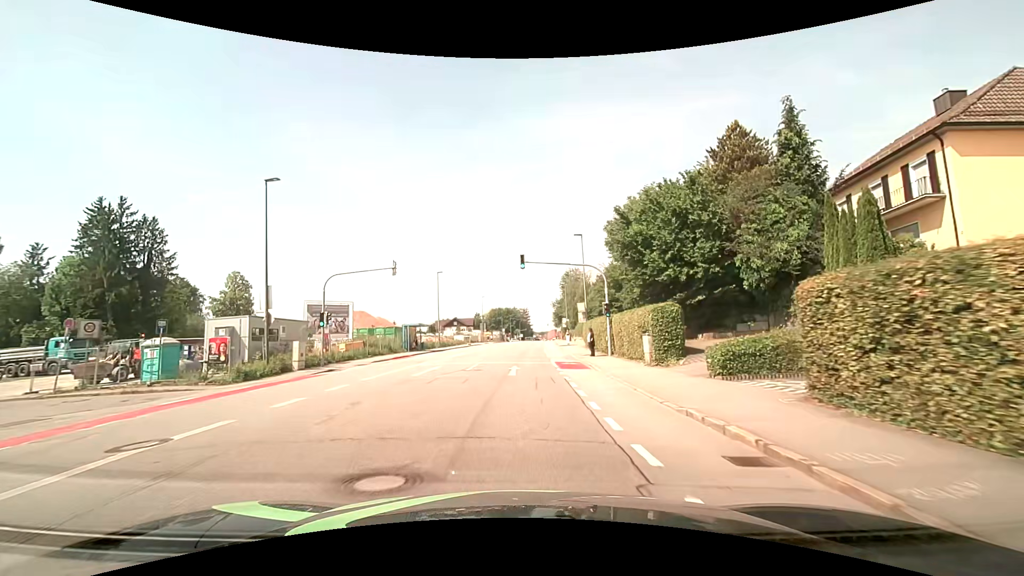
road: tertiary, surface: asphalt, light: Day
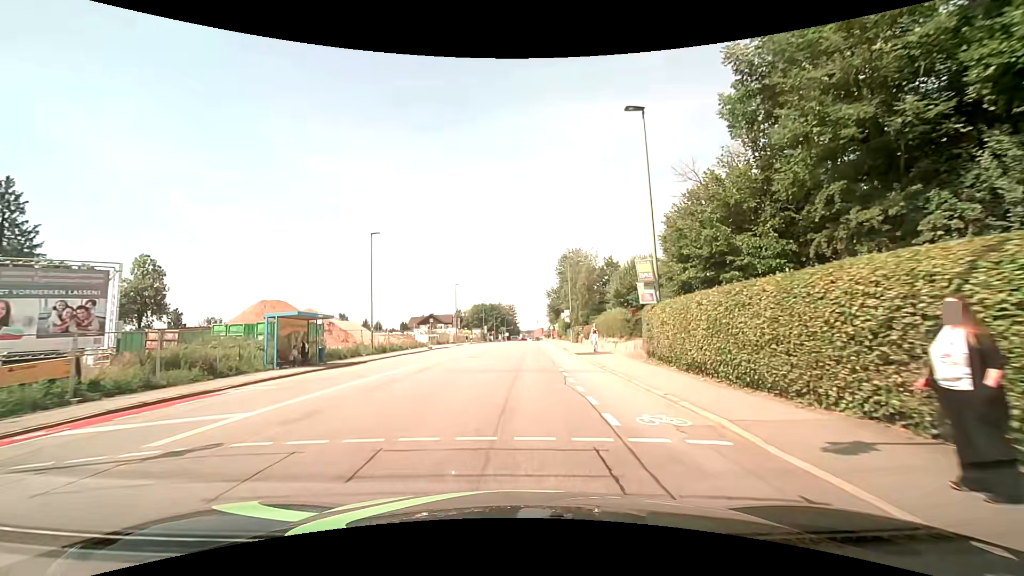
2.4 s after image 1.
(+0.2, +25.8) m; +2°
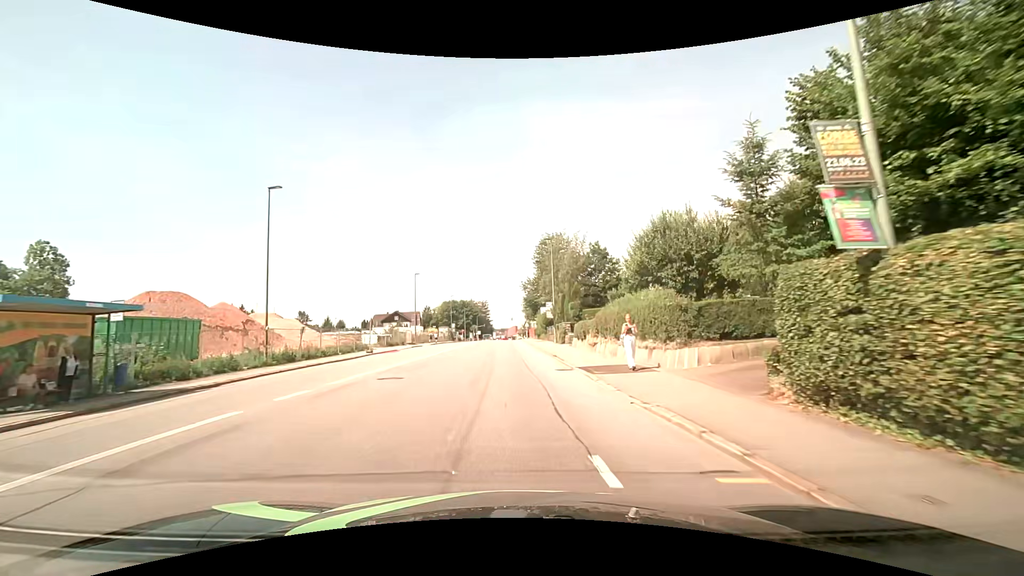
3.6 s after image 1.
(+0.4, +13.1) m; +3°
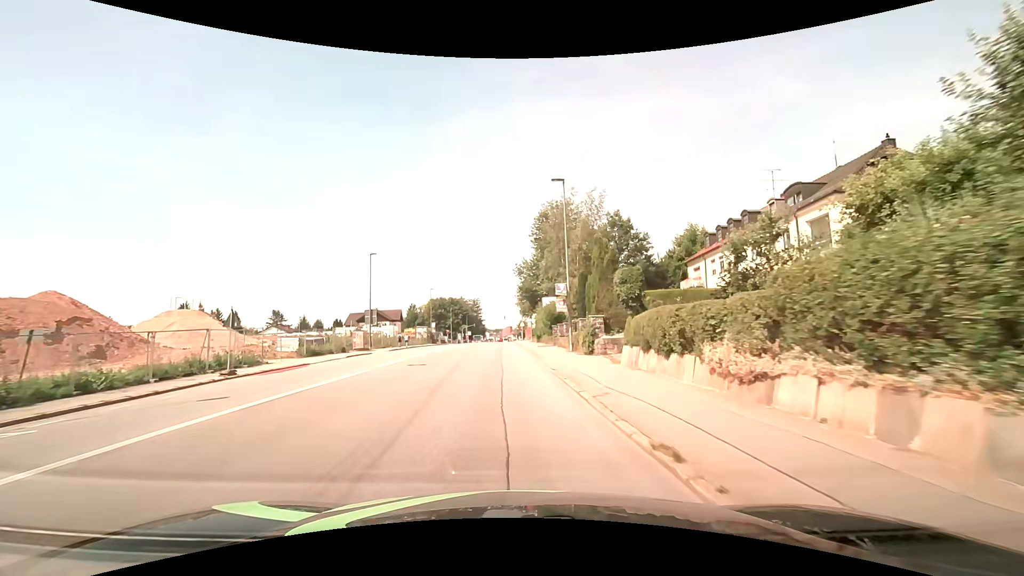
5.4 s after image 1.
(+0.2, +19.4) m; +1°
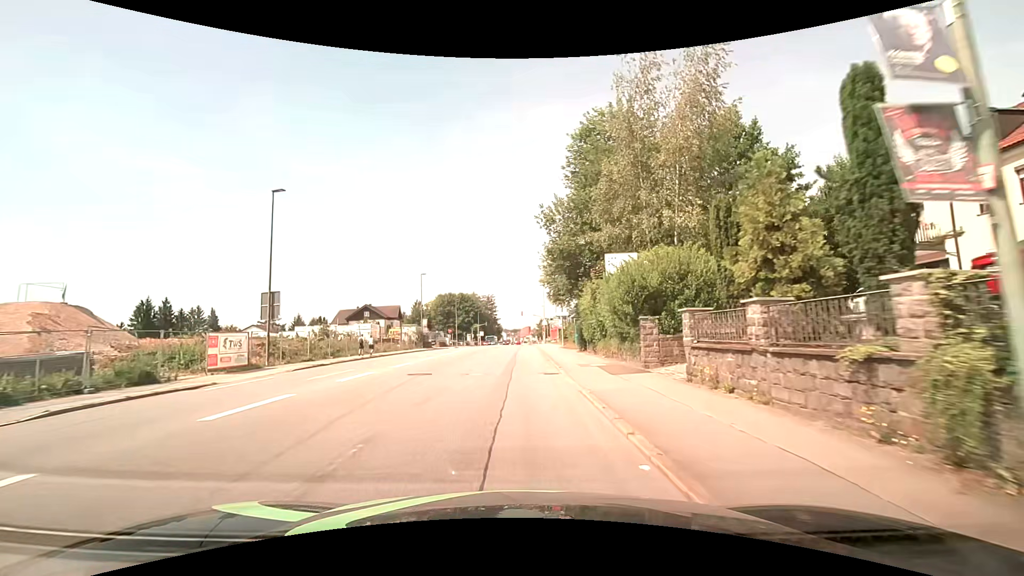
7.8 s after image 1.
(-0.7, +25.1) m; -2°
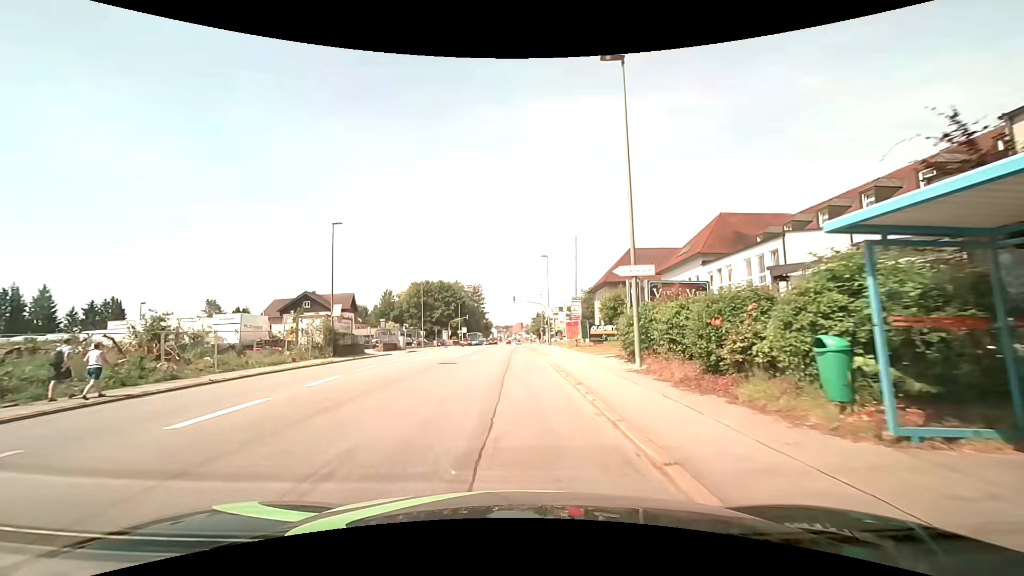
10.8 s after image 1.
(+0.1, +30.7) m; +1°
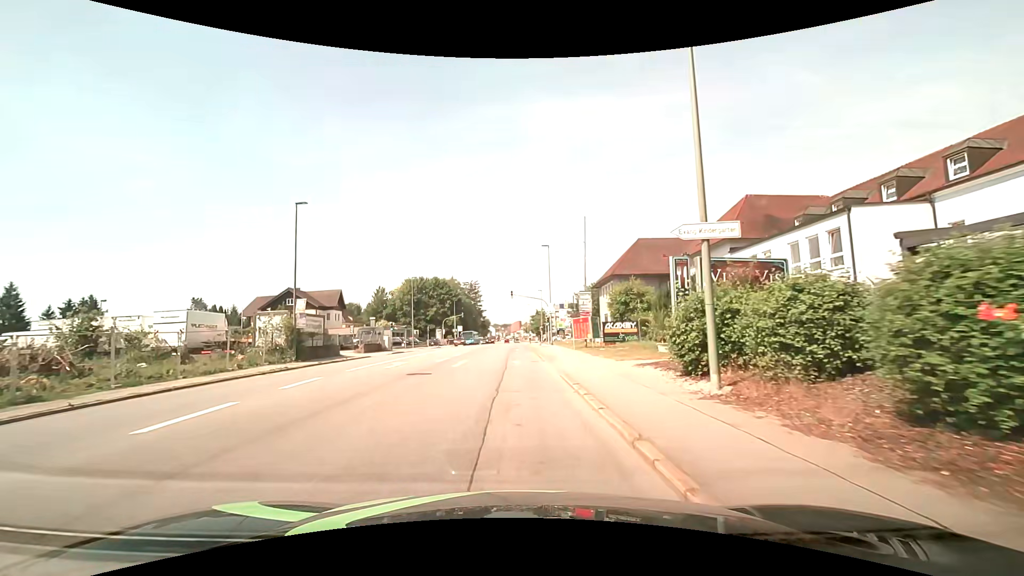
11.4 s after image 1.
(0.0, +6.0) m; 0°
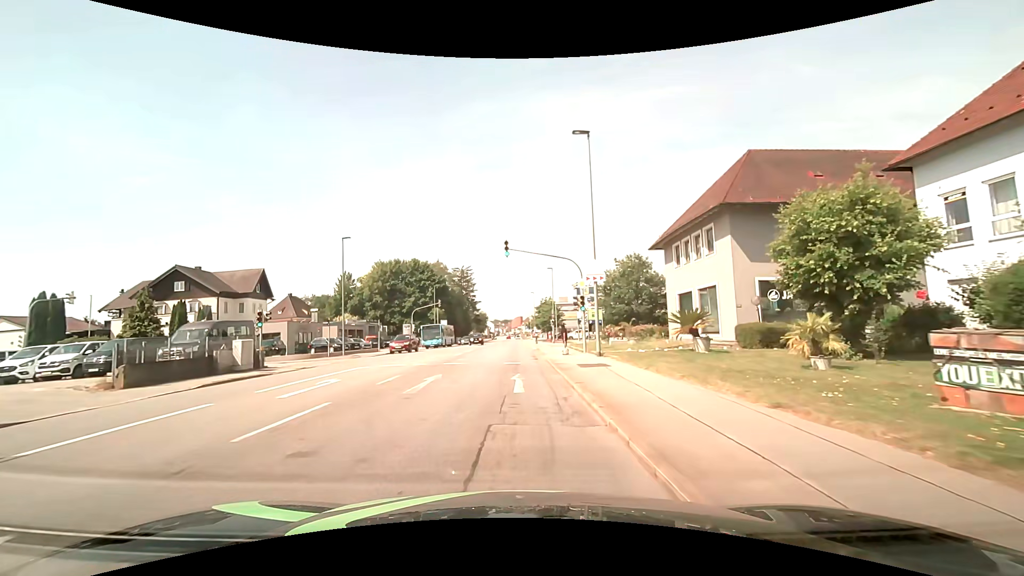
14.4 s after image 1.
(0.0, +28.8) m; 0°
